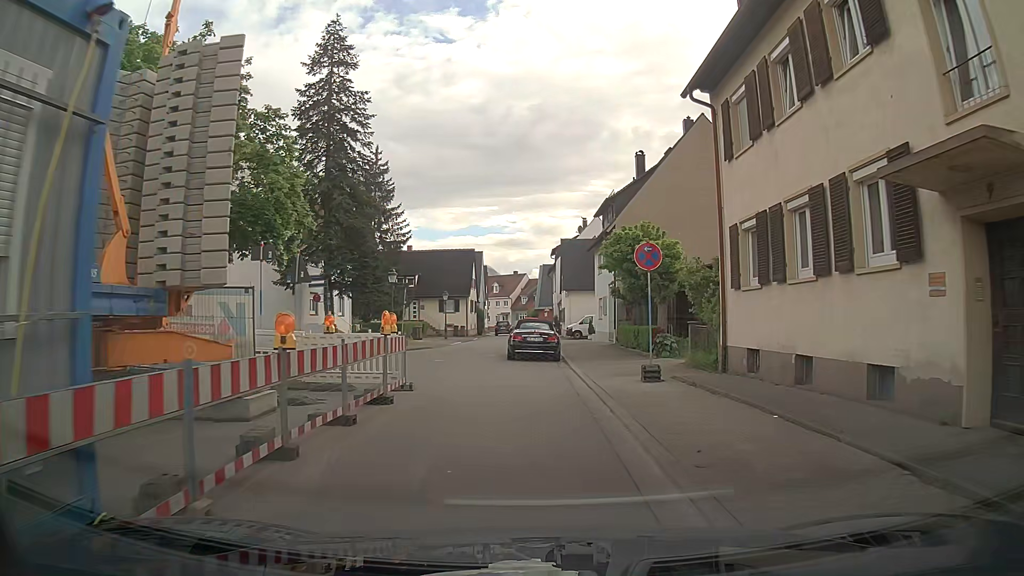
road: residential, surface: asphalt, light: Day
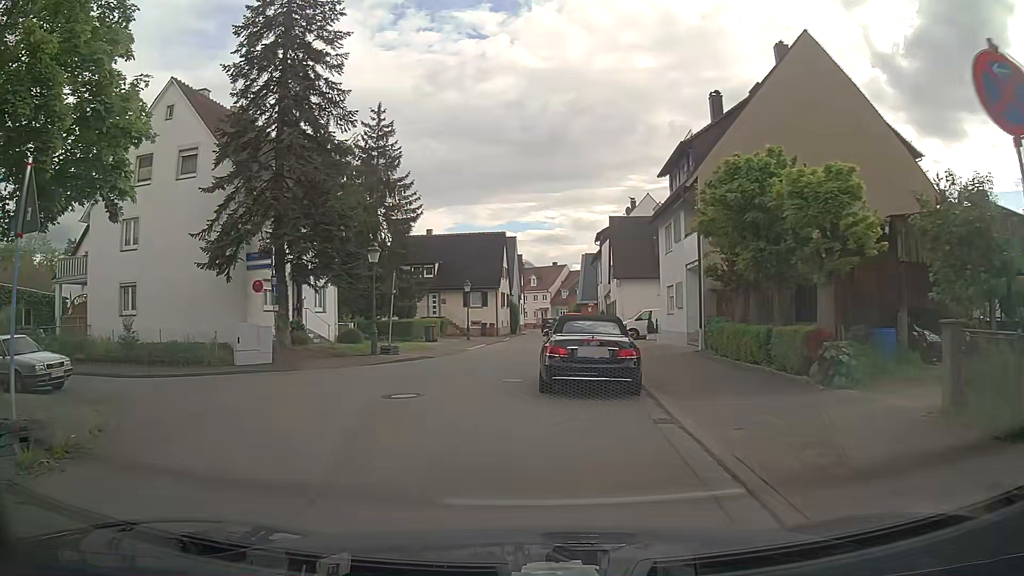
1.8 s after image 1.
(-0.6, +11.0) m; -5°
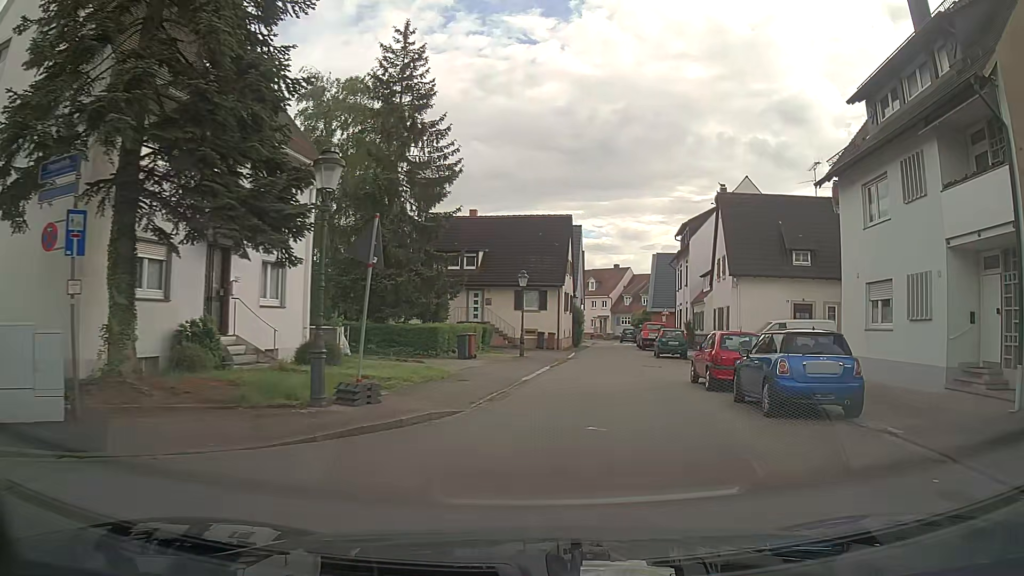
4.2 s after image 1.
(-1.5, +13.8) m; -4°
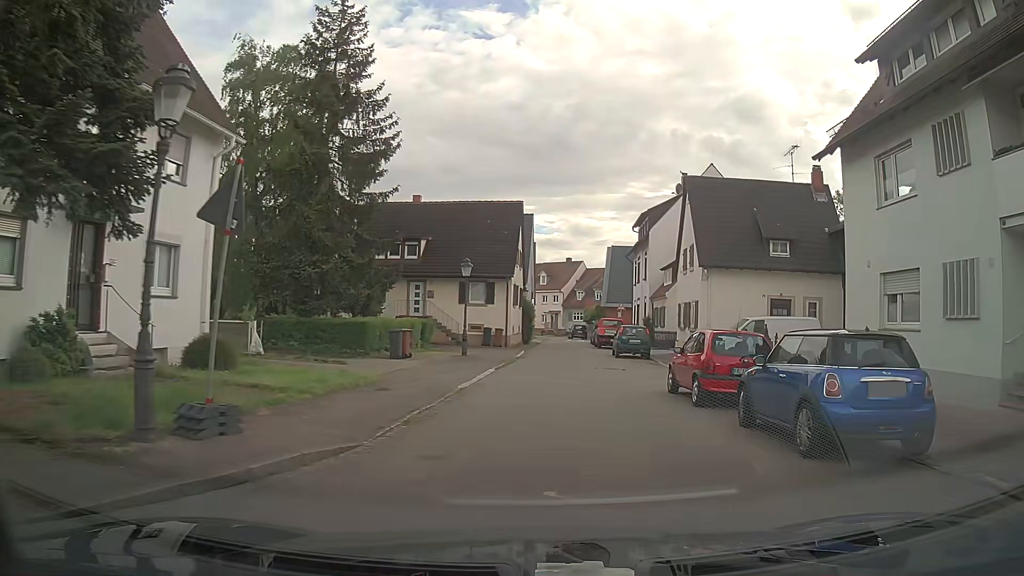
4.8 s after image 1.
(+0.2, +3.6) m; +4°
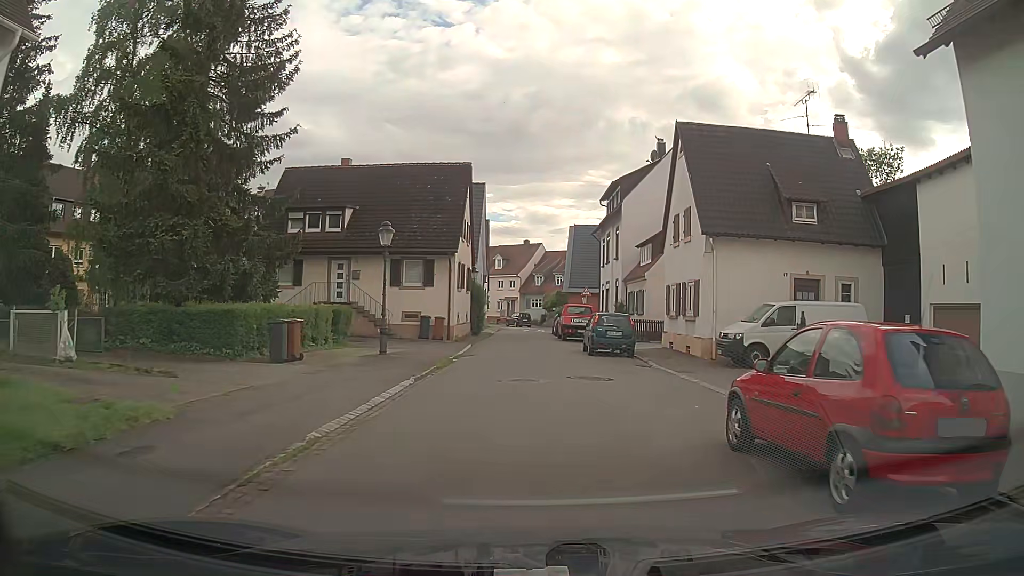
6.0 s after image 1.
(+0.4, +7.7) m; +4°
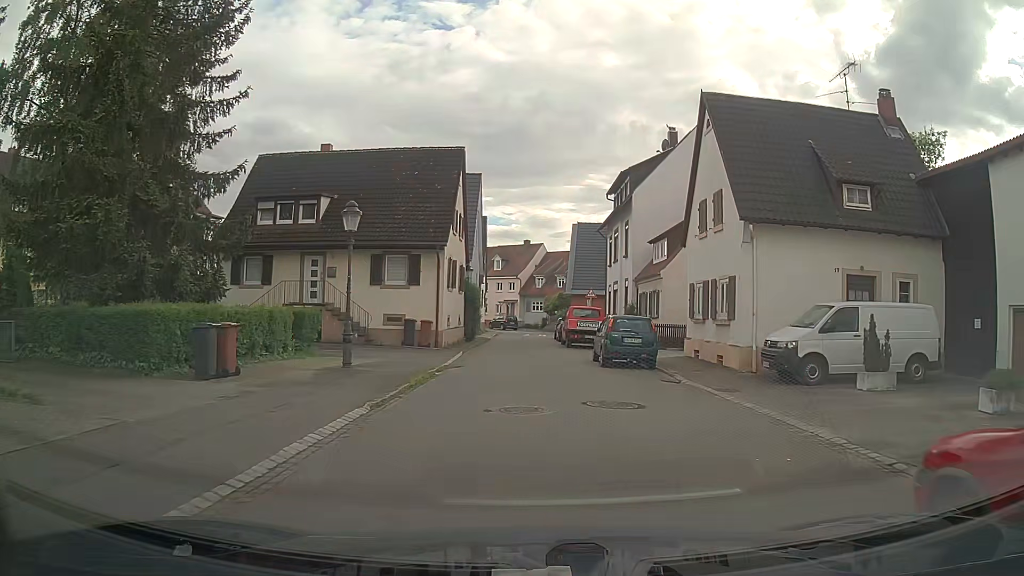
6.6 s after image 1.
(0.0, +4.1) m; -1°
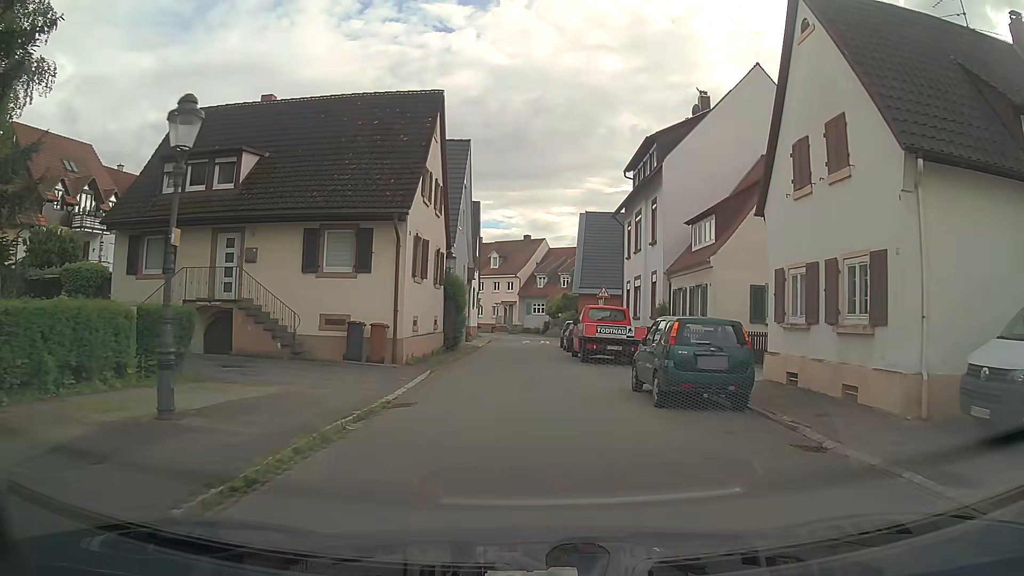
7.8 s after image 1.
(+0.1, +8.5) m; +1°
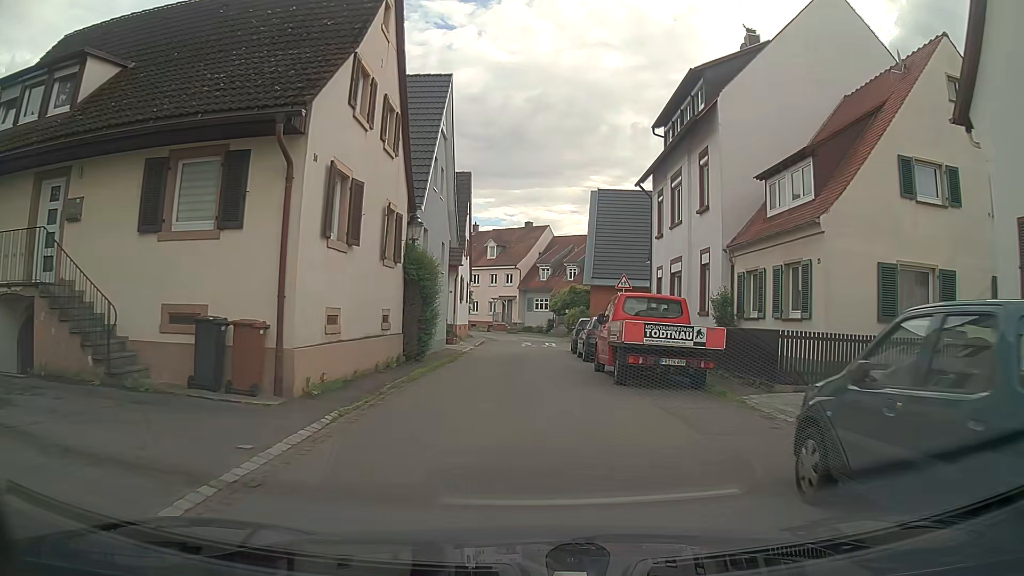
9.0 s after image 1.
(-0.1, +8.8) m; -1°
